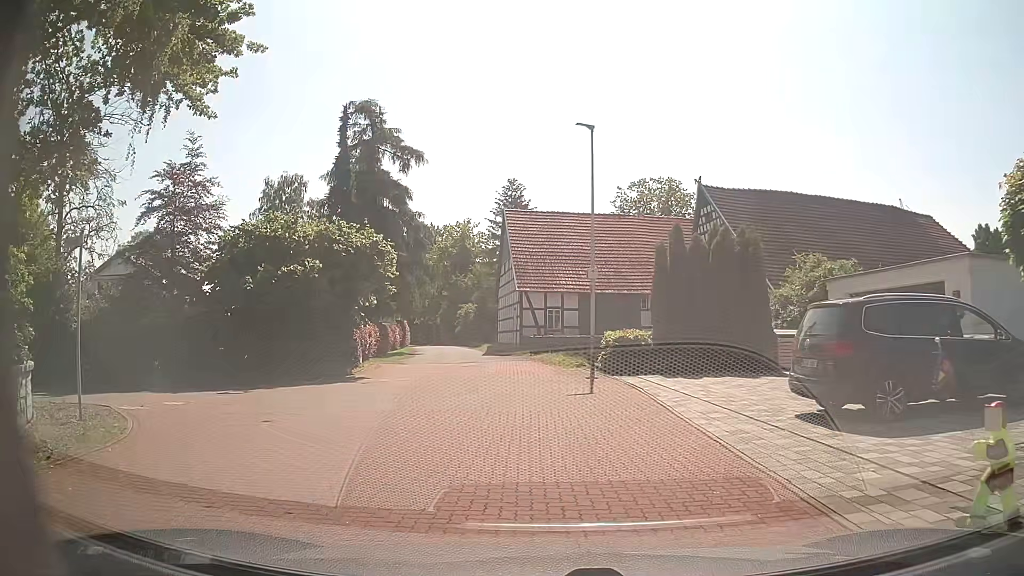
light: Day
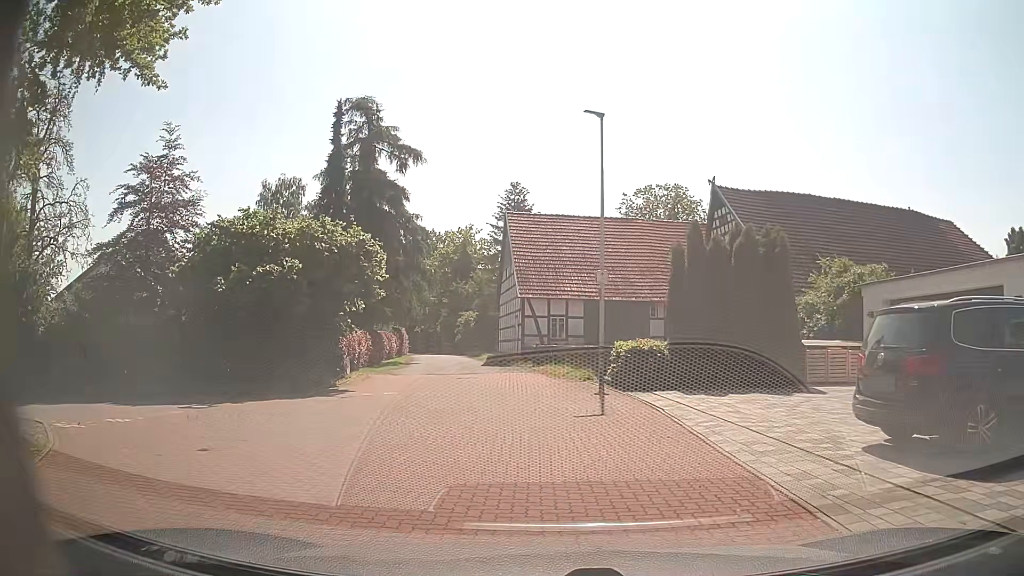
(+0.1, +2.2) m; +1°
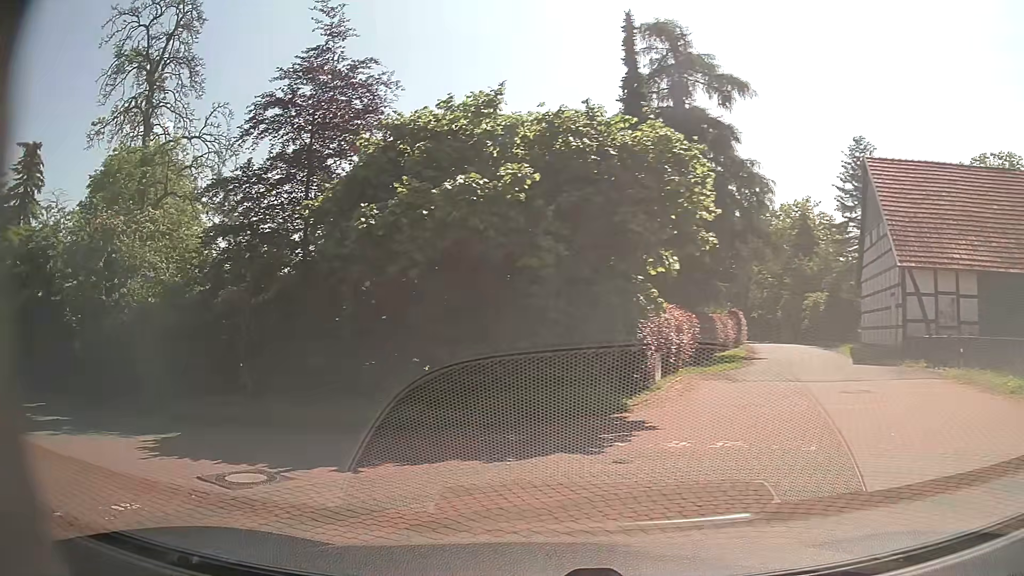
(-1.4, +9.9) m; -29°
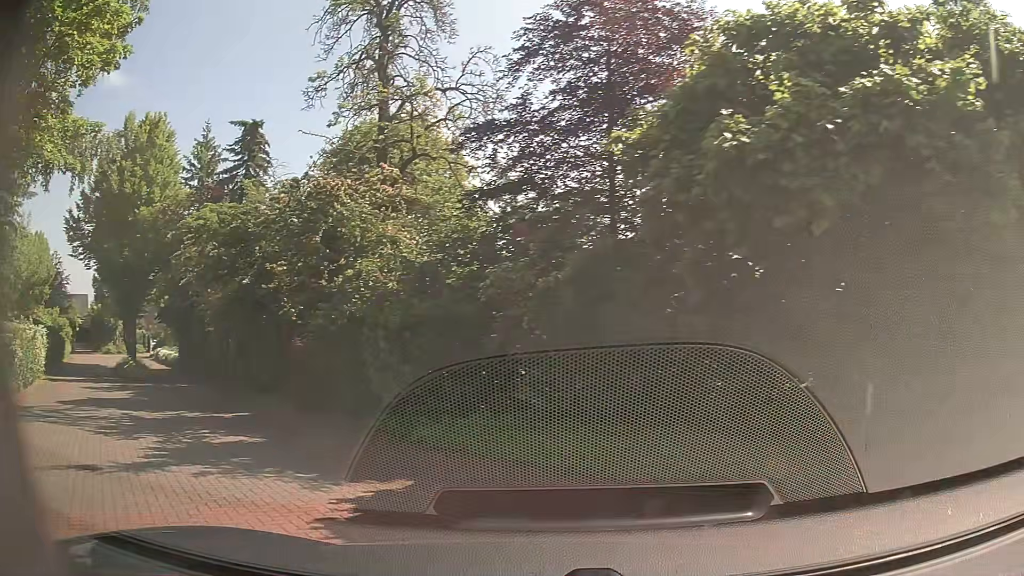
(-0.9, +4.1) m; -23°
